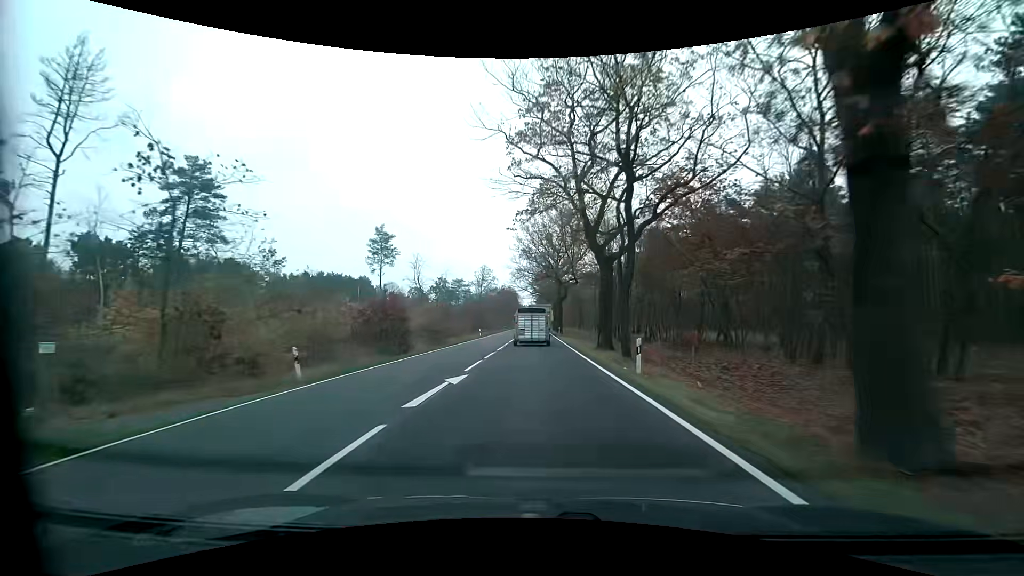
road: primary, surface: asphalt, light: Day
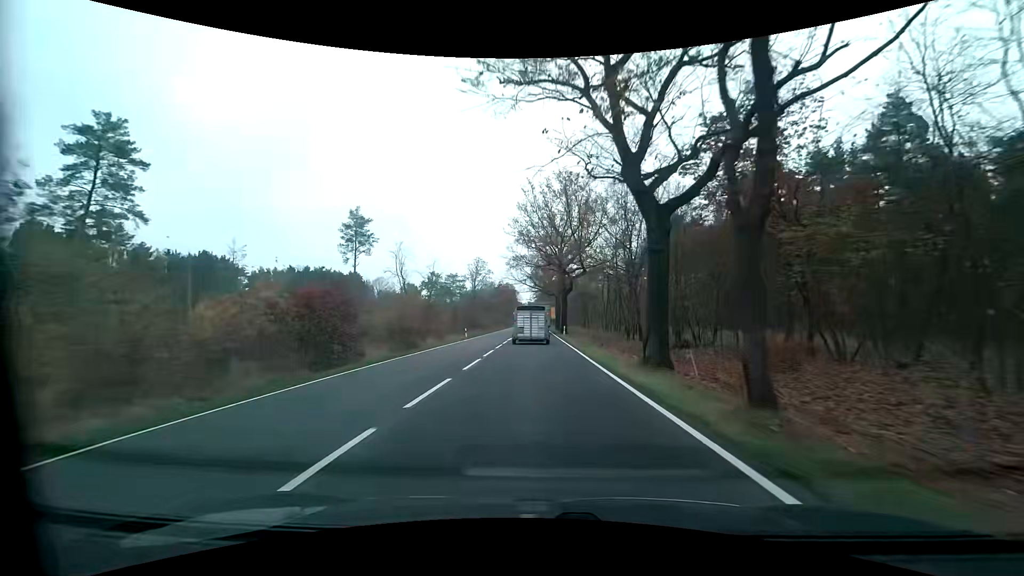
(0.0, +12.2) m; 0°
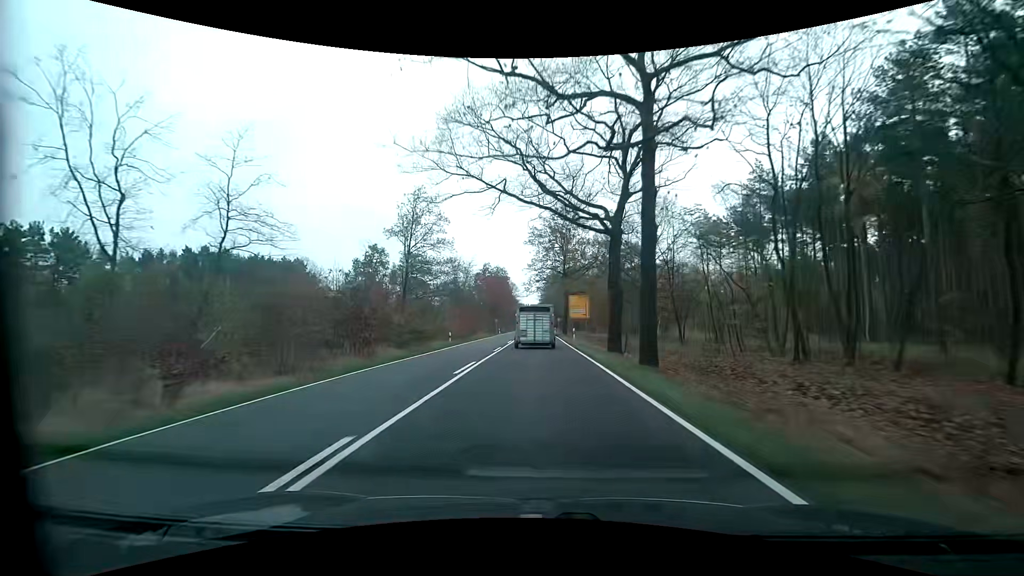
(0.0, +60.2) m; 0°
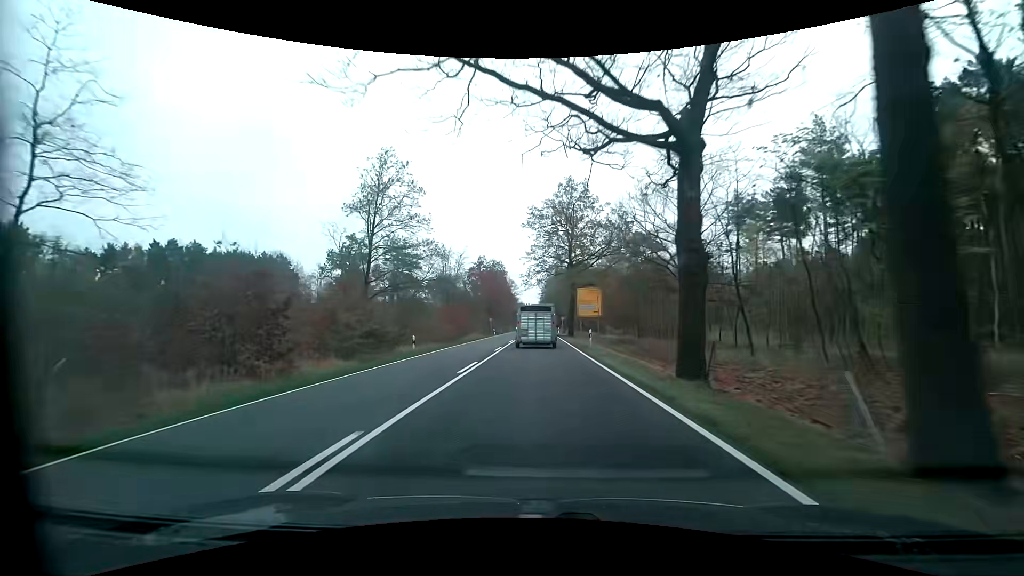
(0.0, +11.8) m; 0°
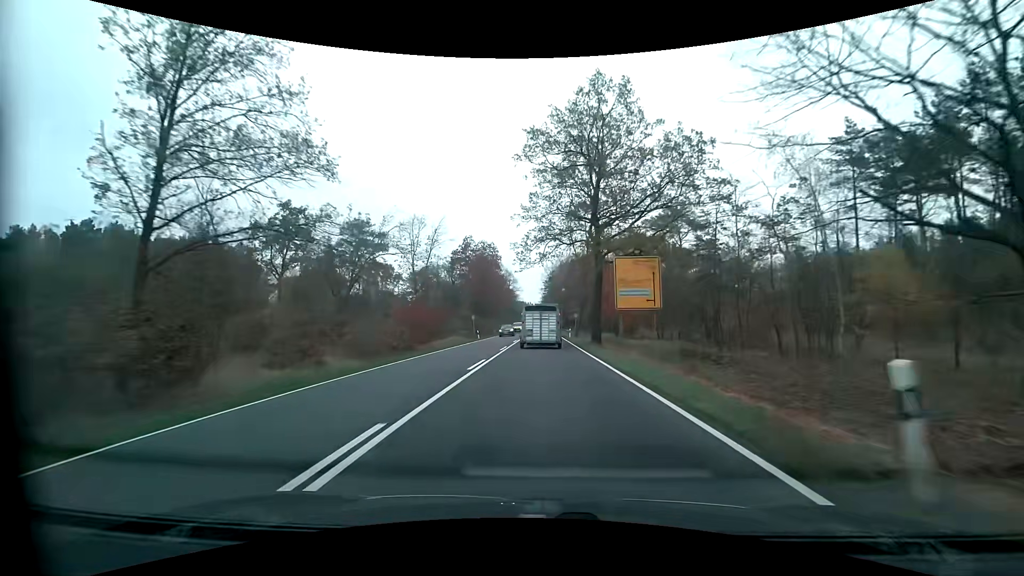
(+0.1, +23.2) m; 0°
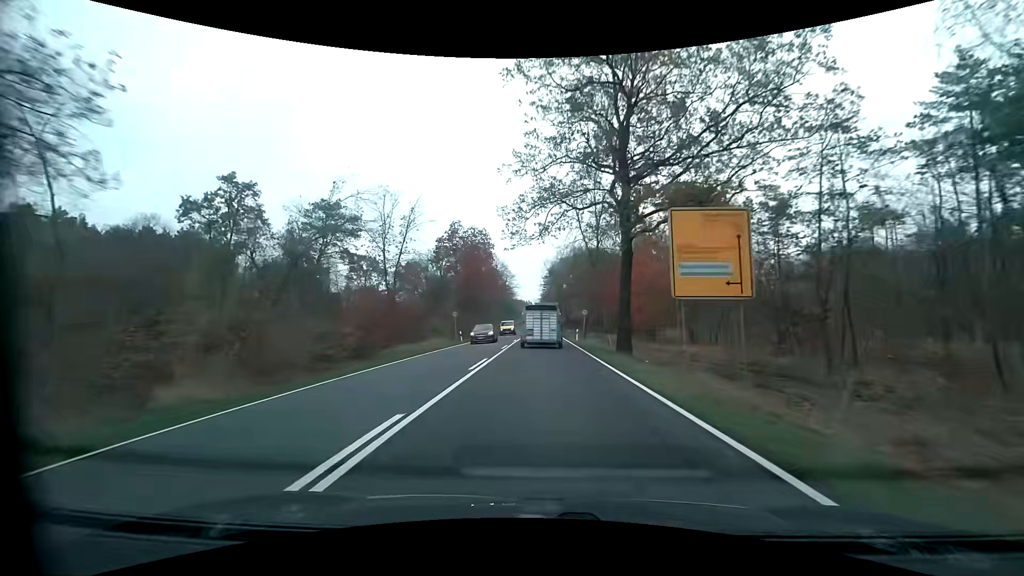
(0.0, +11.4) m; 0°
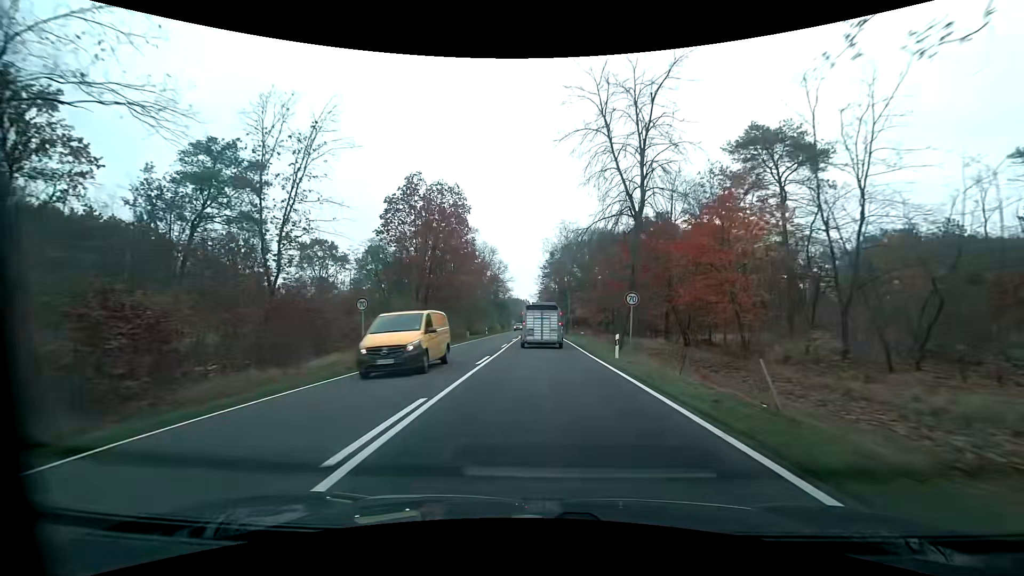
(0.0, +22.4) m; 0°
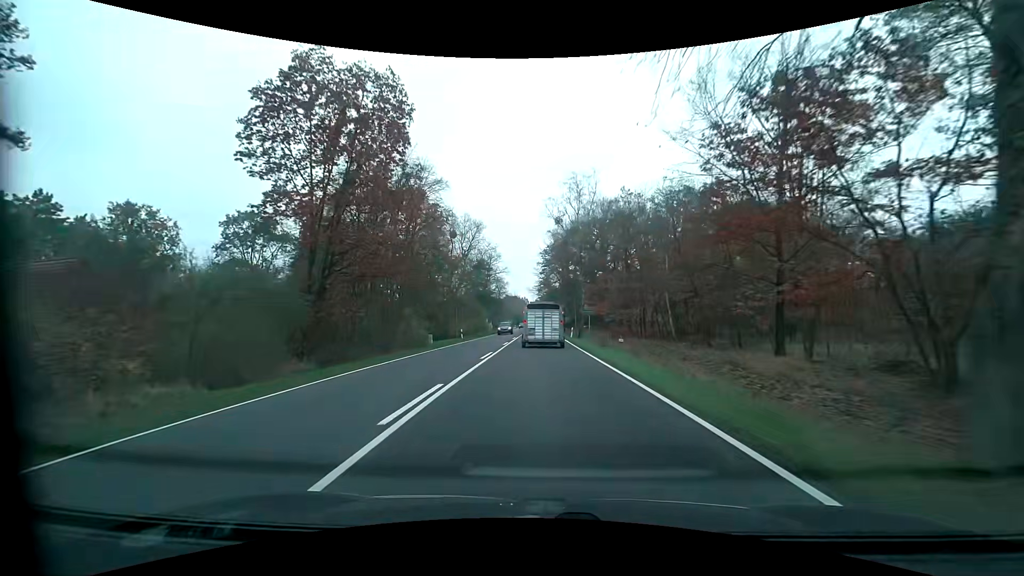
(0.0, +22.0) m; 0°
(0, +10) (0, +20) (0, +30) (0, +40) (0, +50) (0, +60) (0, +70) (0, +80) (0, +90) (0, +100) m
